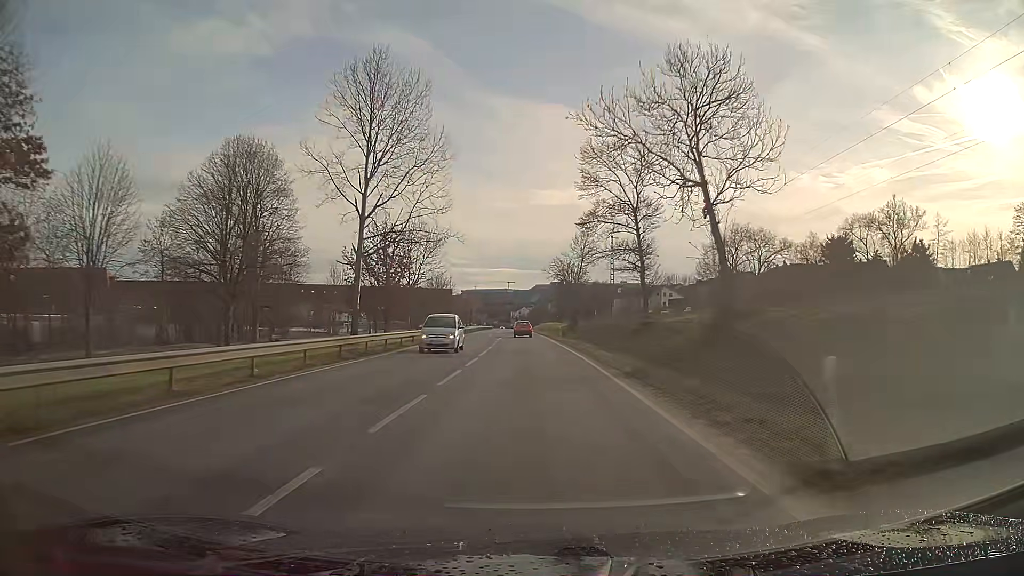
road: primary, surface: asphalt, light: Day
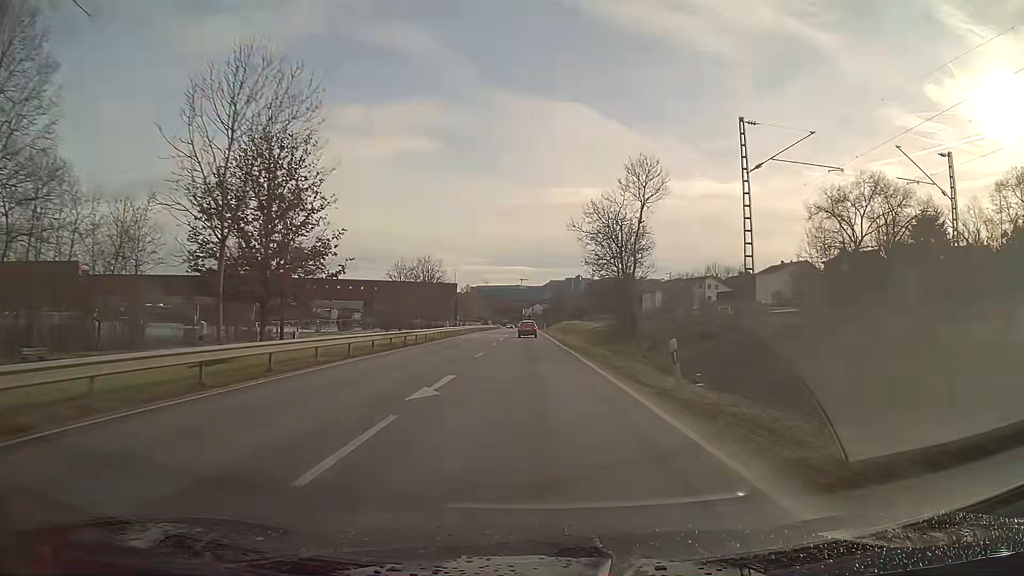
(-0.4, +39.0) m; -1°
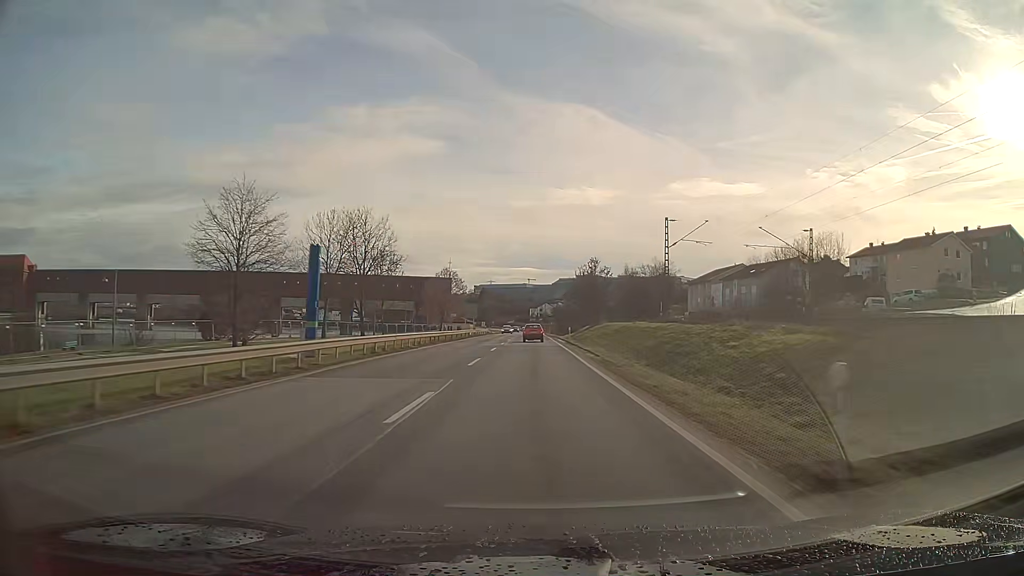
(-0.3, +52.2) m; 0°
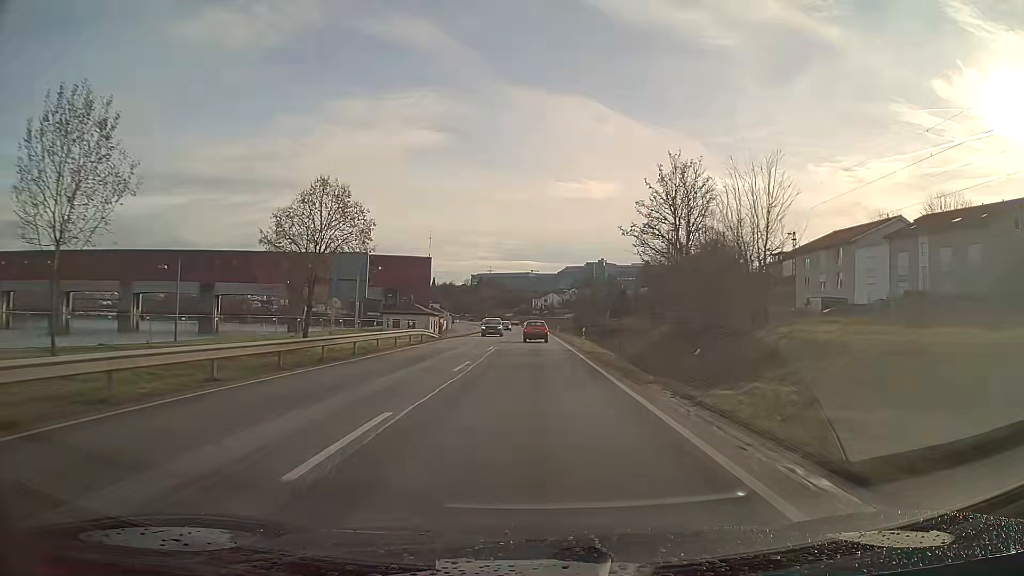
(-0.1, +63.7) m; 0°
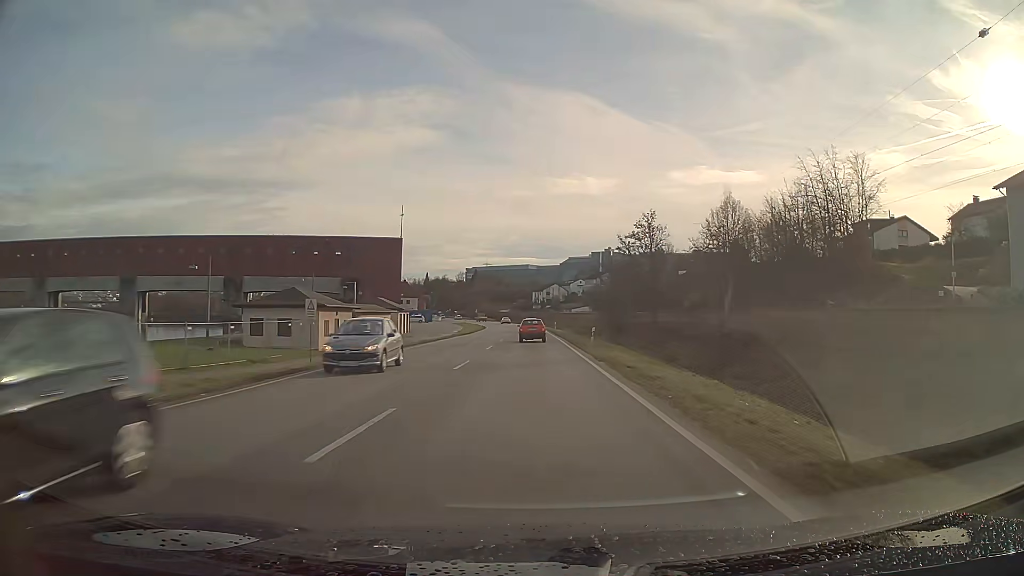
(+0.1, +47.7) m; 0°
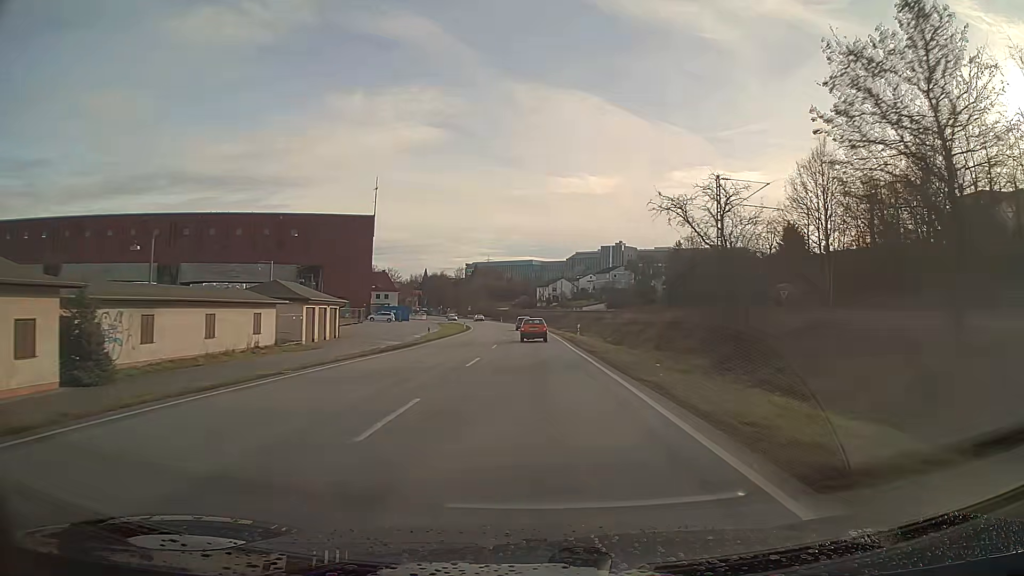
(-0.1, +35.1) m; 0°
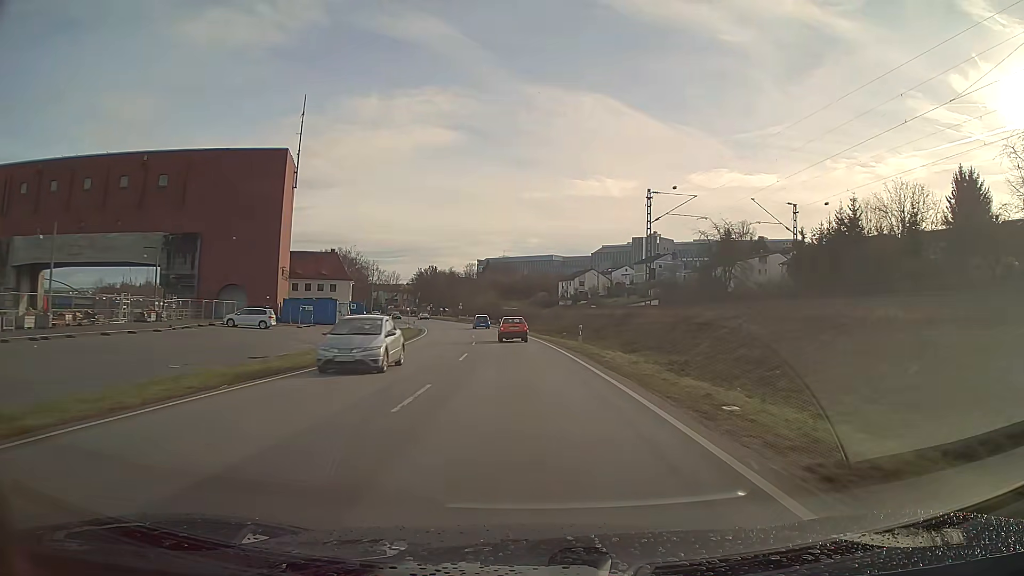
(-0.5, +57.7) m; -2°
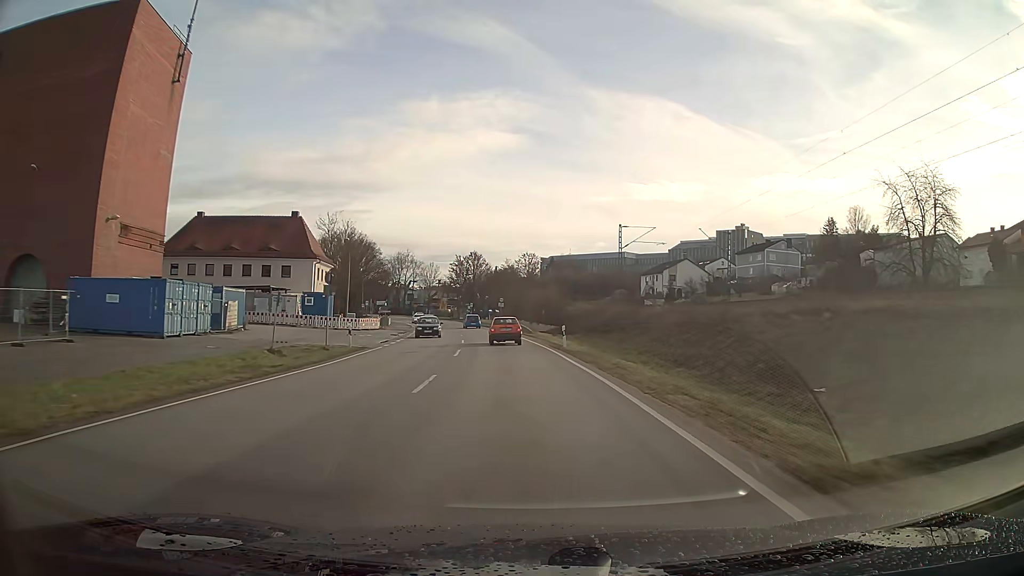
(-2.1, +45.7) m; -6°
(0, +10) (-1, +20) (-1, +30) (-2, +40) (-3, +50) (-4, +60) (-6, +70) (-8, +80) (-10, +89) (-12, +99) m
